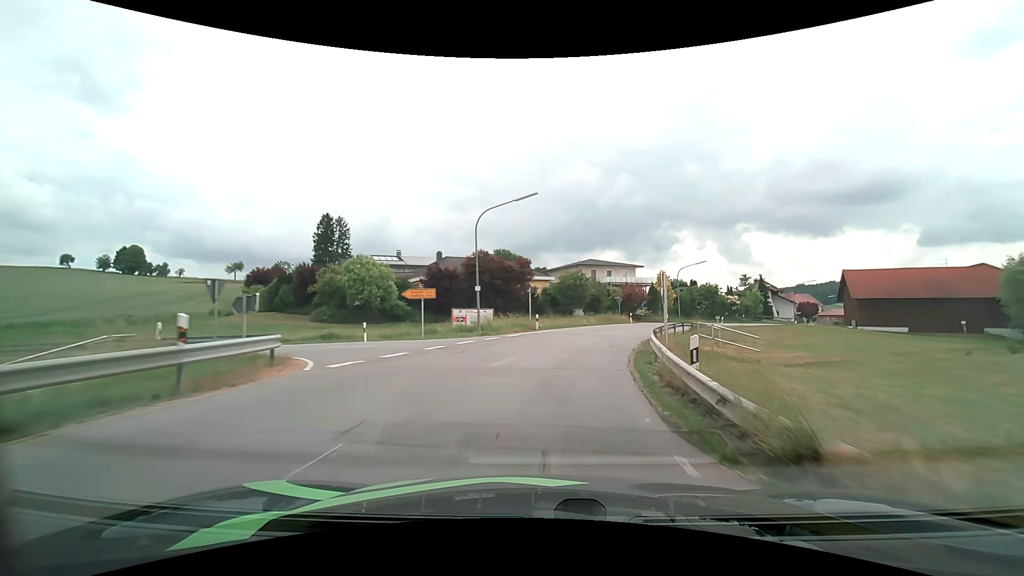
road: secondary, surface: asphalt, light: Day
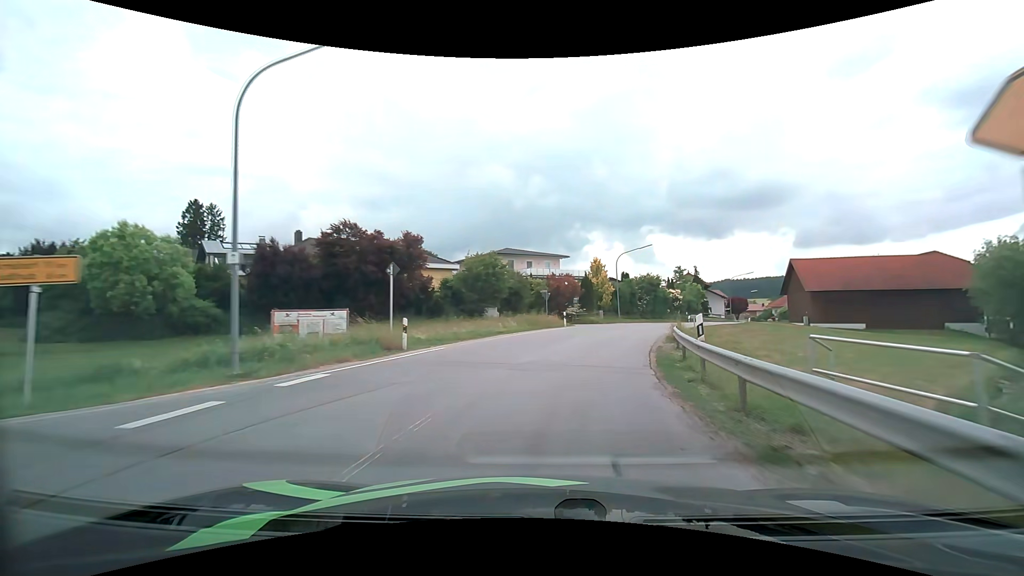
(+1.3, +16.2) m; +10°
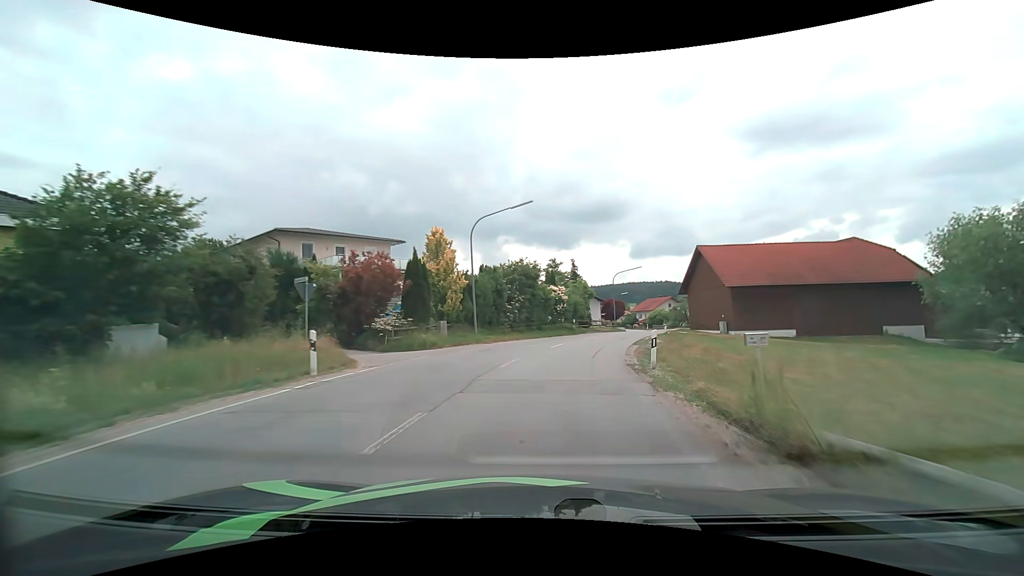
(+3.3, +23.4) m; +16°
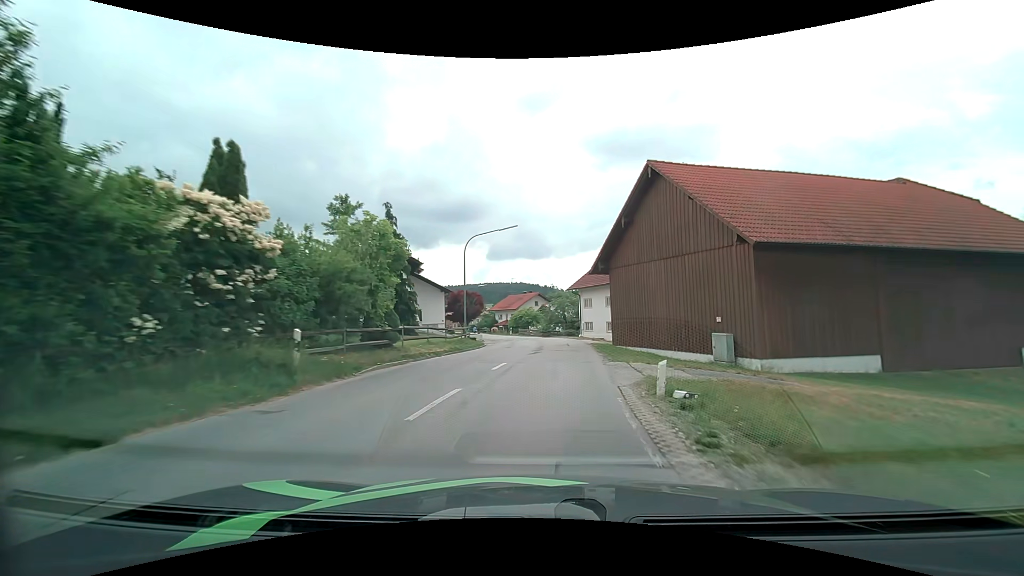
(+4.5, +30.4) m; +16°
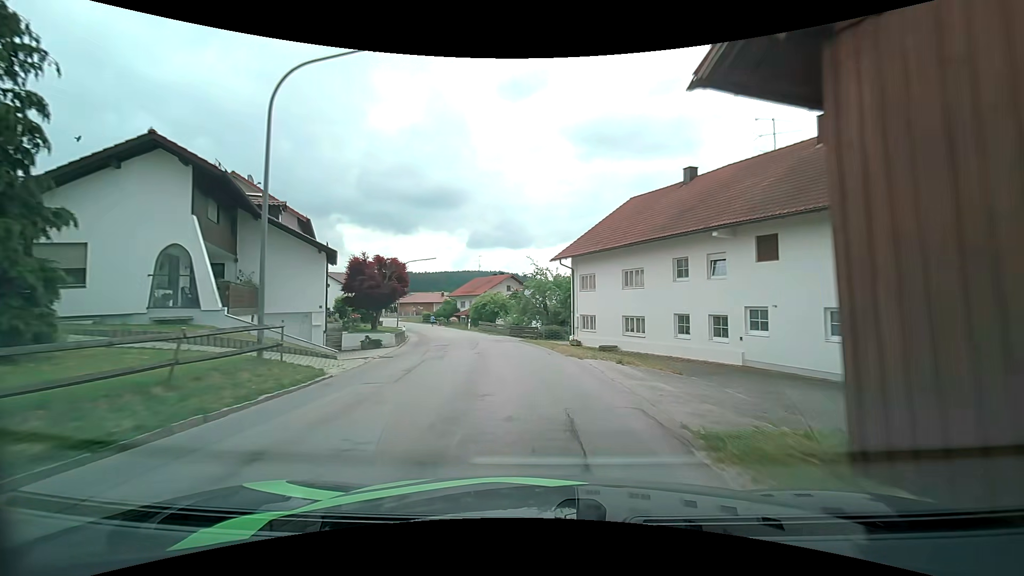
(+0.9, +22.2) m; +2°
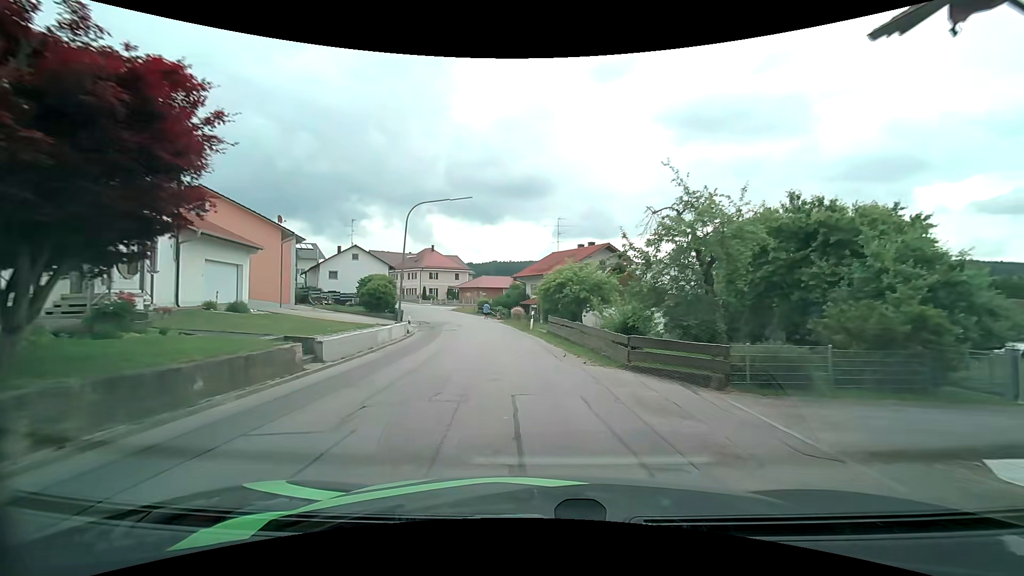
(-1.9, +25.4) m; -10°
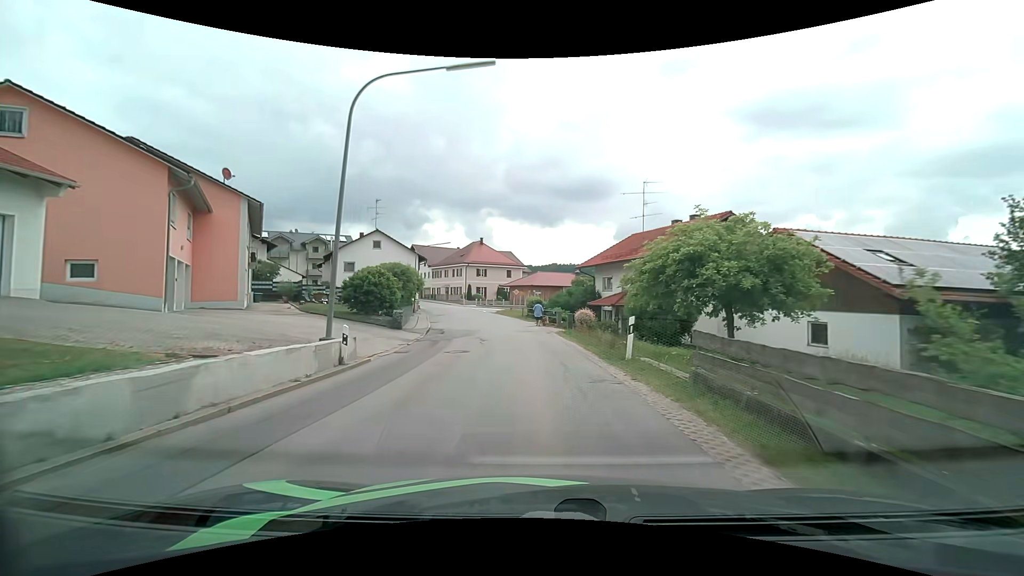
(-0.9, +16.4) m; -7°
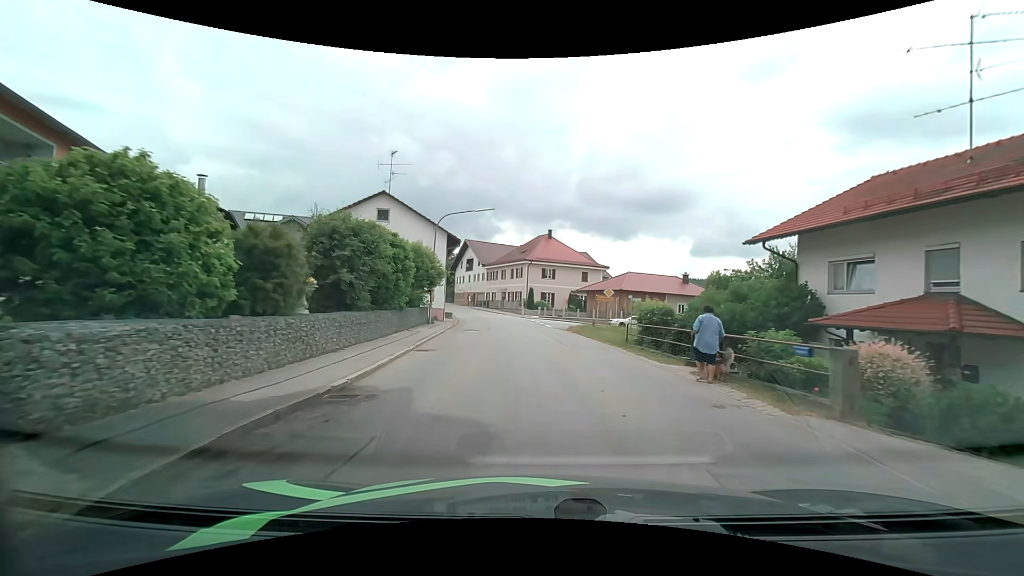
(-1.9, +22.5) m; -8°
(0, +10) (0, +20) (-1, +30) (-2, +40) (-4, +50) (-6, +59) (-9, +69) (-12, +78) (-16, +88) (-20, +97) m
